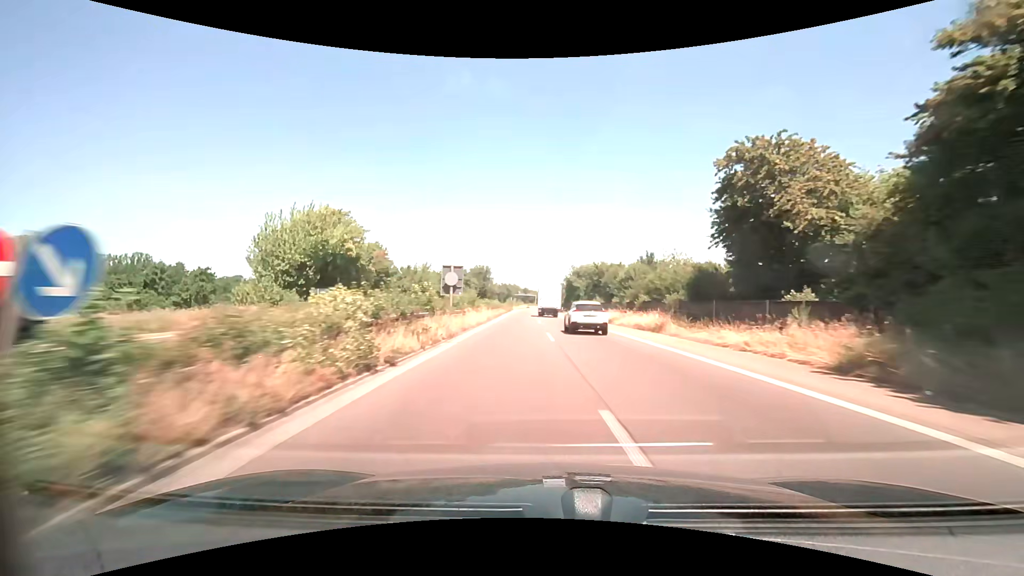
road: trunk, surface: asphalt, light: Day
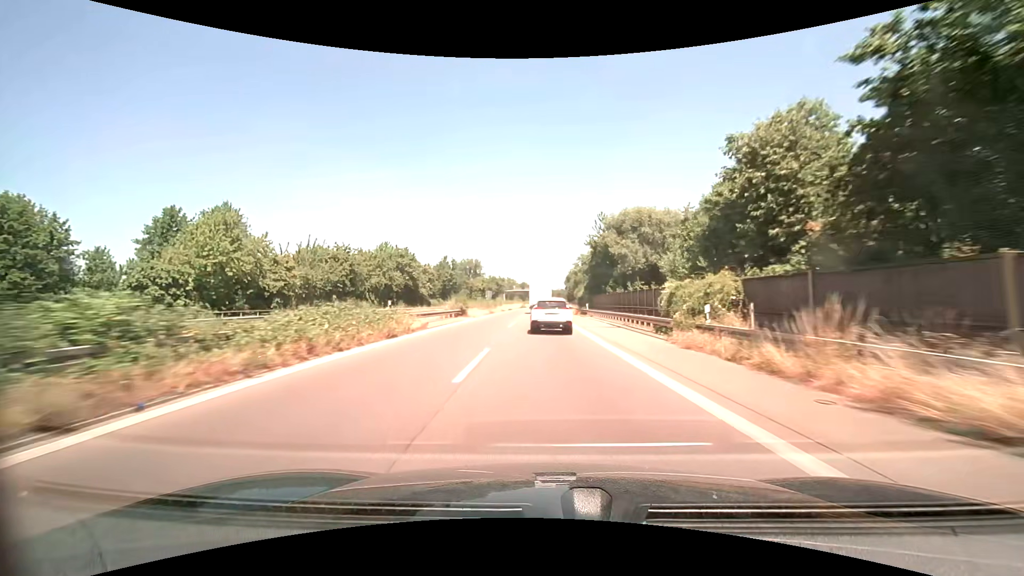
(+0.5, +64.3) m; 0°
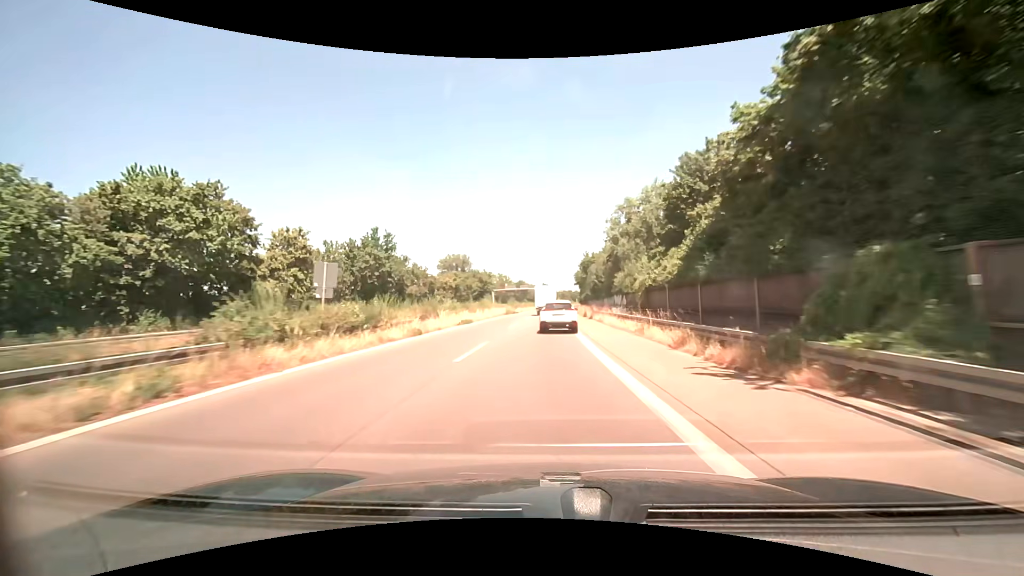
(0.0, +50.7) m; 0°
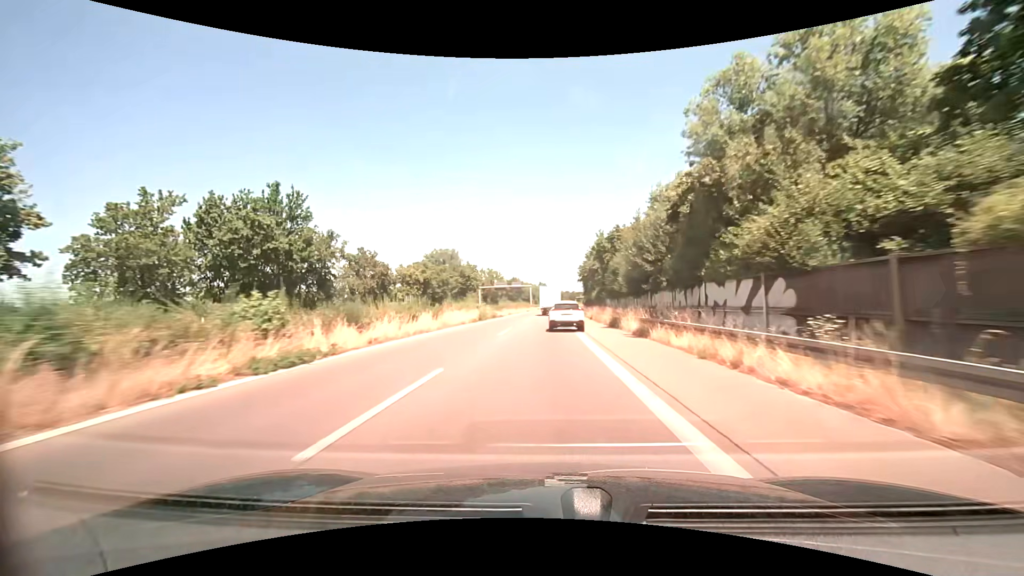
(0.0, +25.5) m; 0°
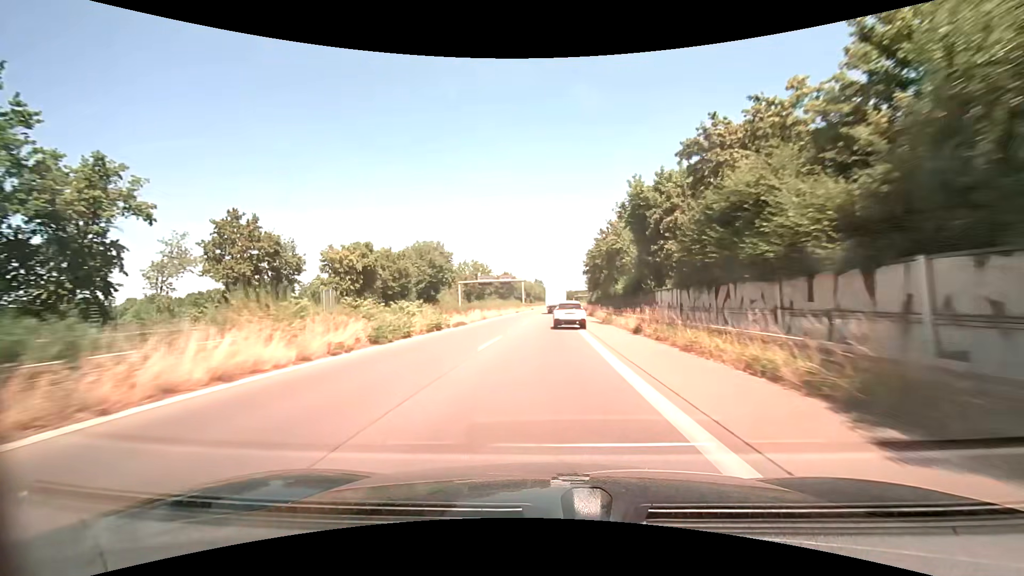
(0.0, +25.6) m; 0°
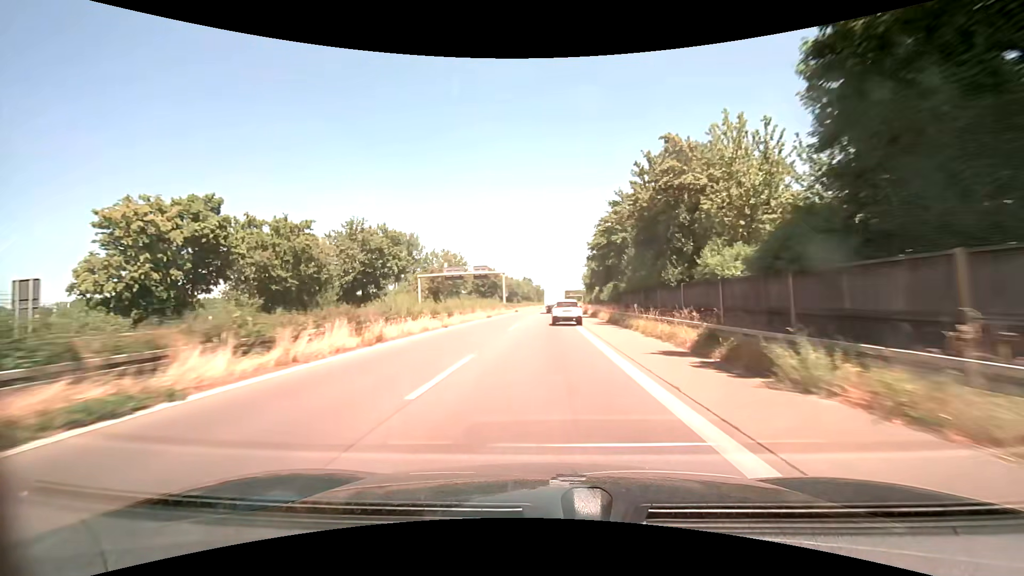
(+0.2, +25.9) m; +1°
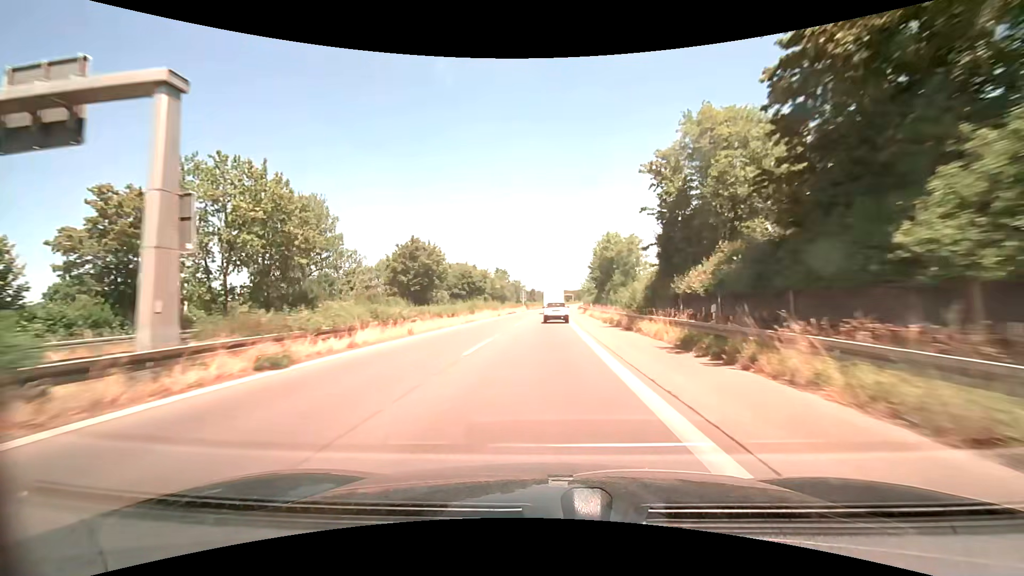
(+1.2, +66.0) m; +2°
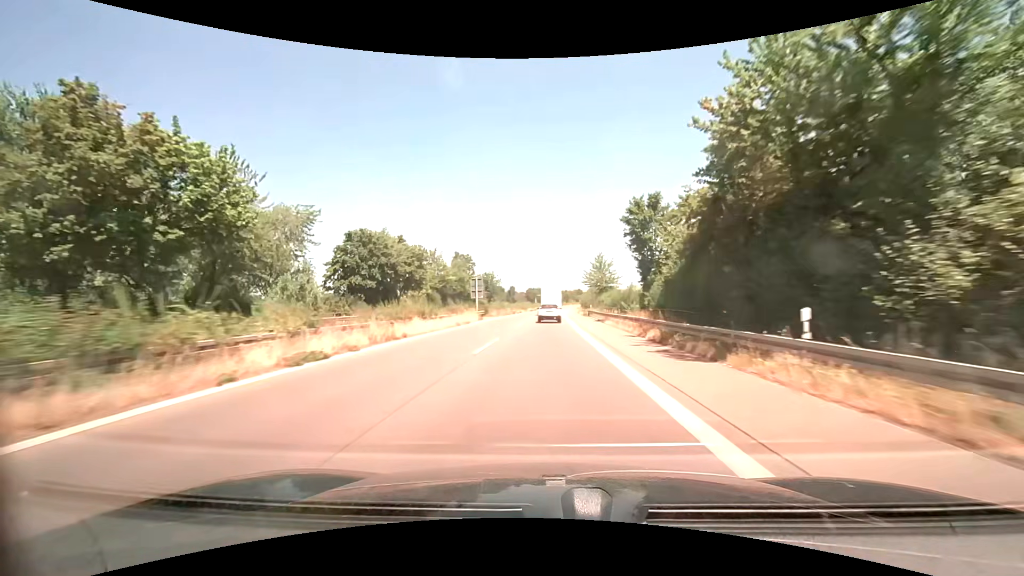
(+0.5, +53.7) m; +2°
(0, +10) (0, +20) (0, +30) (0, +40) (+1, +50) (+1, +60) (+1, +70) (+1, +80) (+2, +90) (+2, +100) m
